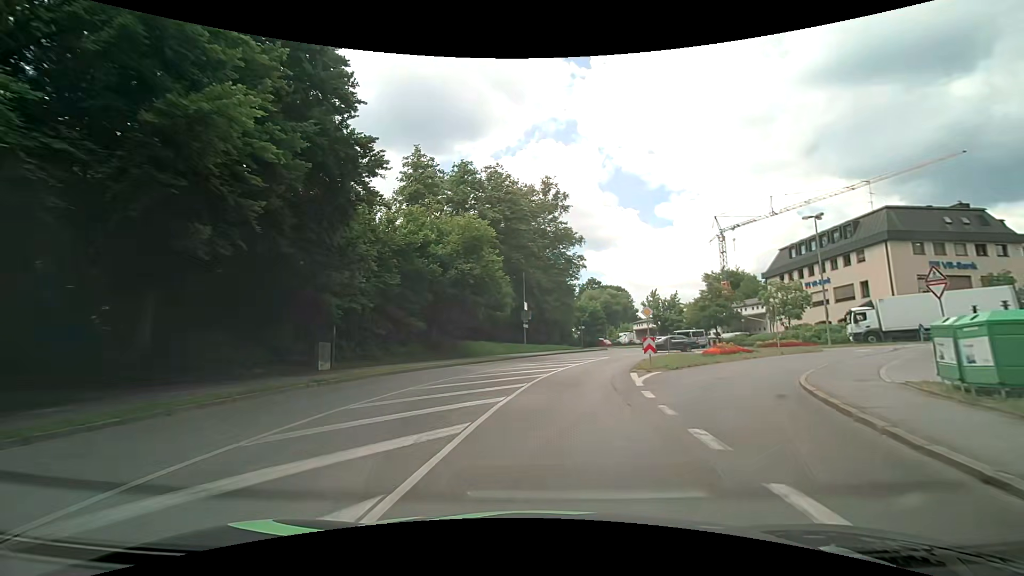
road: unclassified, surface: asphalt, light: Day
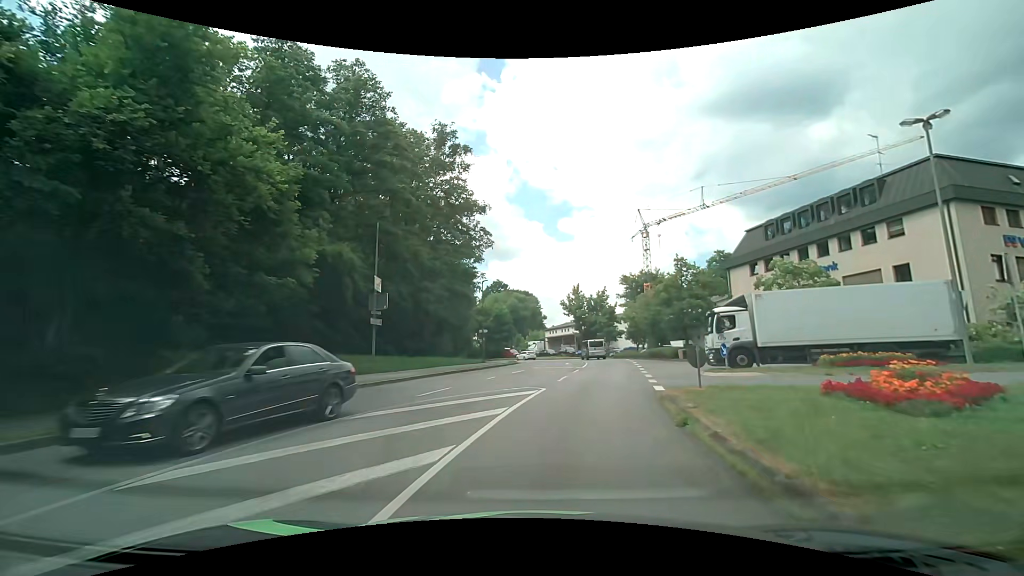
(+1.7, +21.9) m; +10°
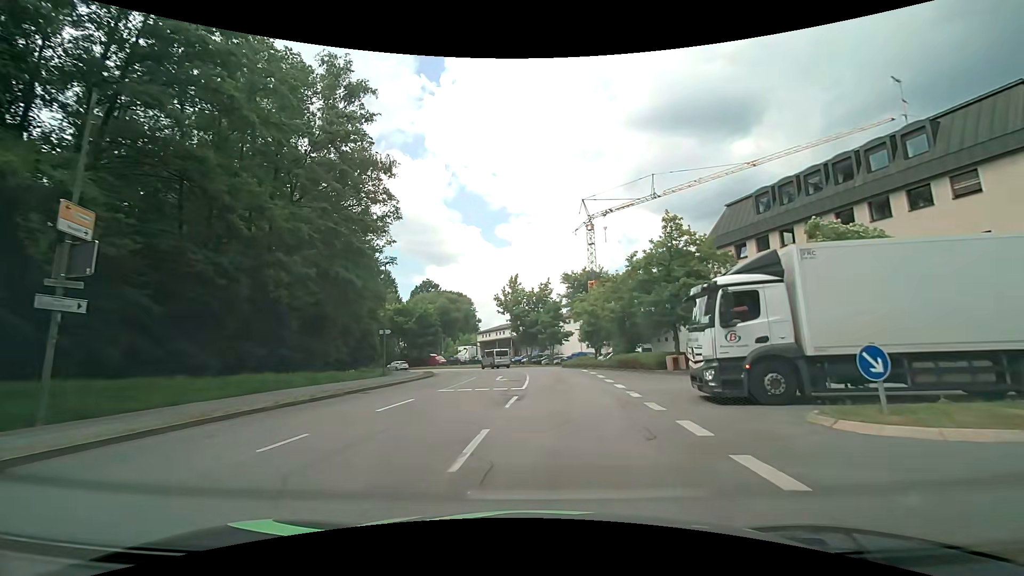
(+0.9, +13.5) m; +7°
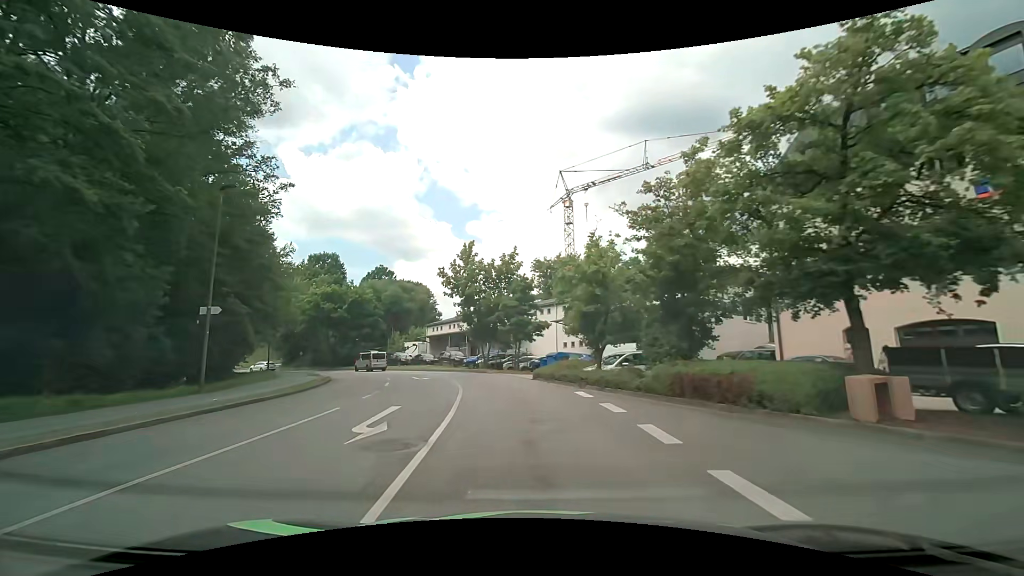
(+0.8, +16.1) m; +4°
